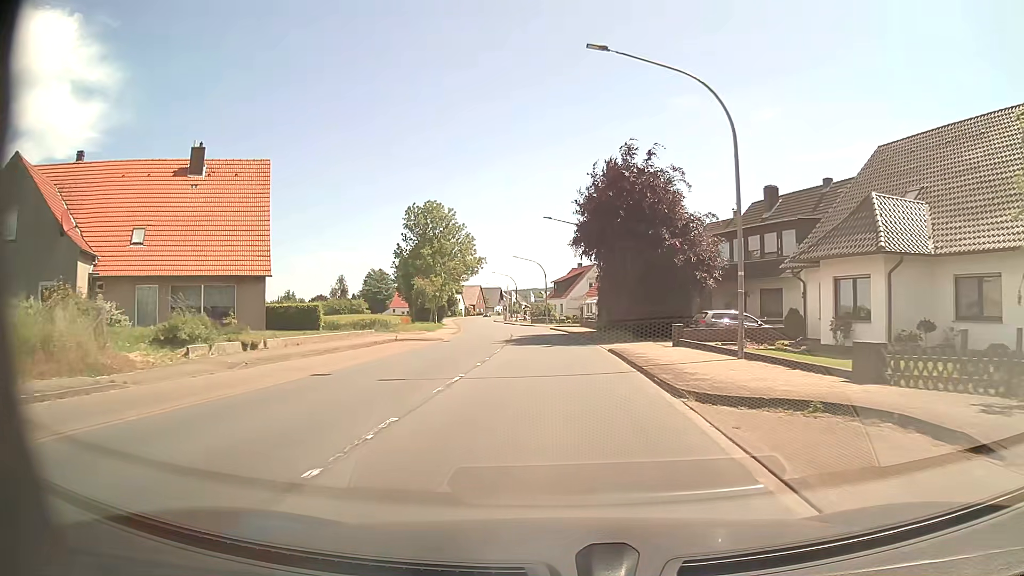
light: Day
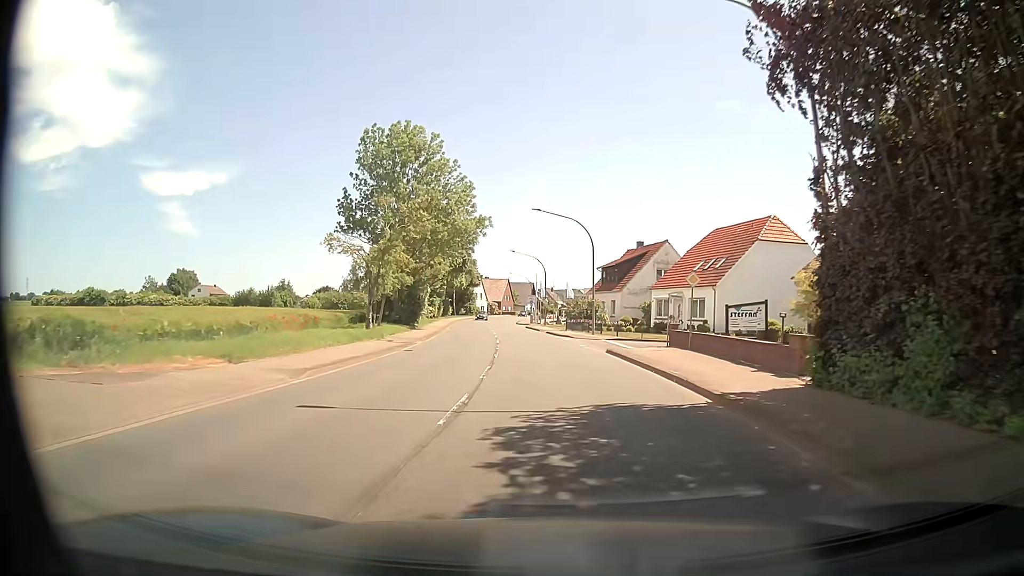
(-1.0, +34.3) m; -3°
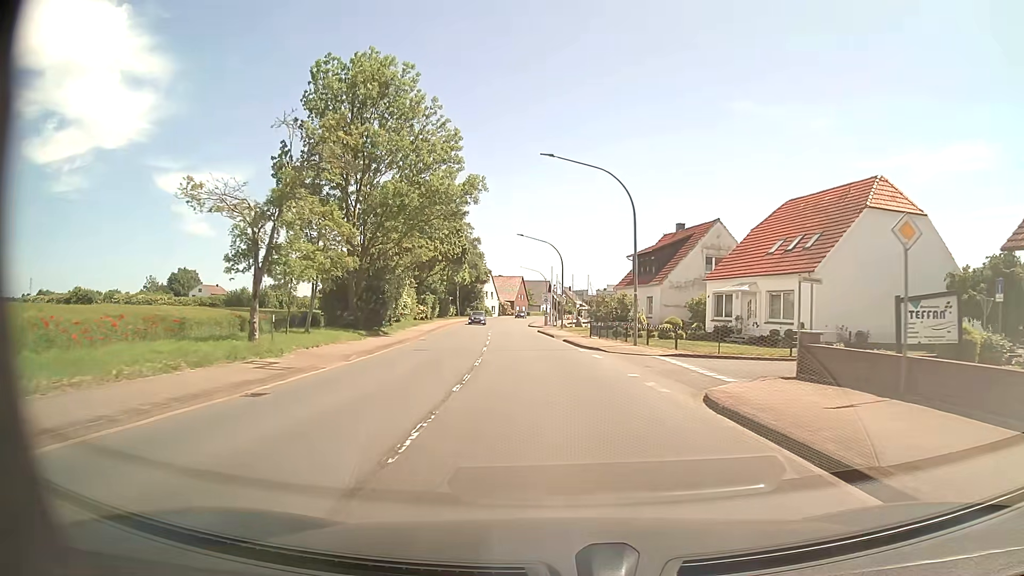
(-0.2, +14.6) m; -2°
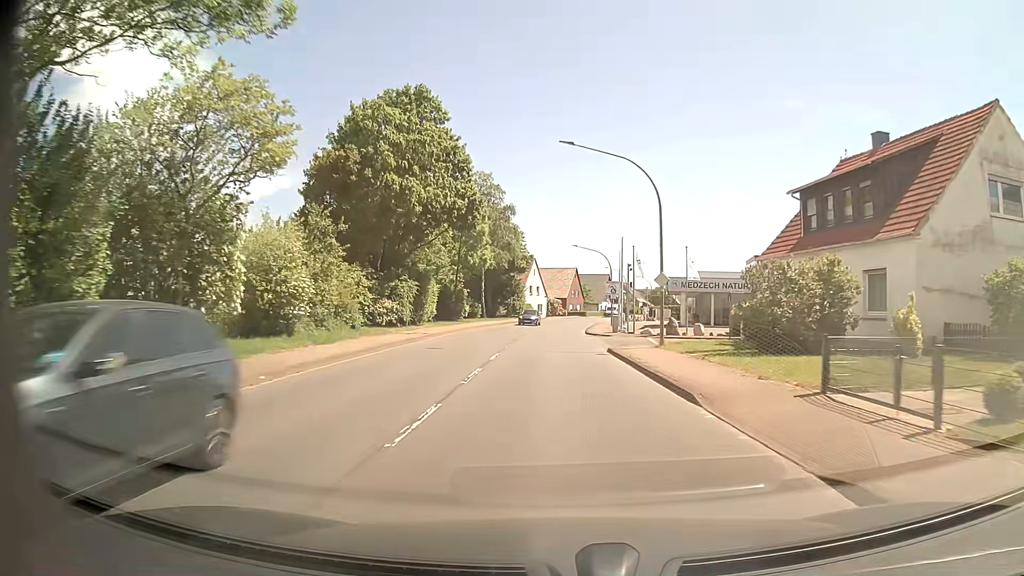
(-1.3, +29.8) m; -4°
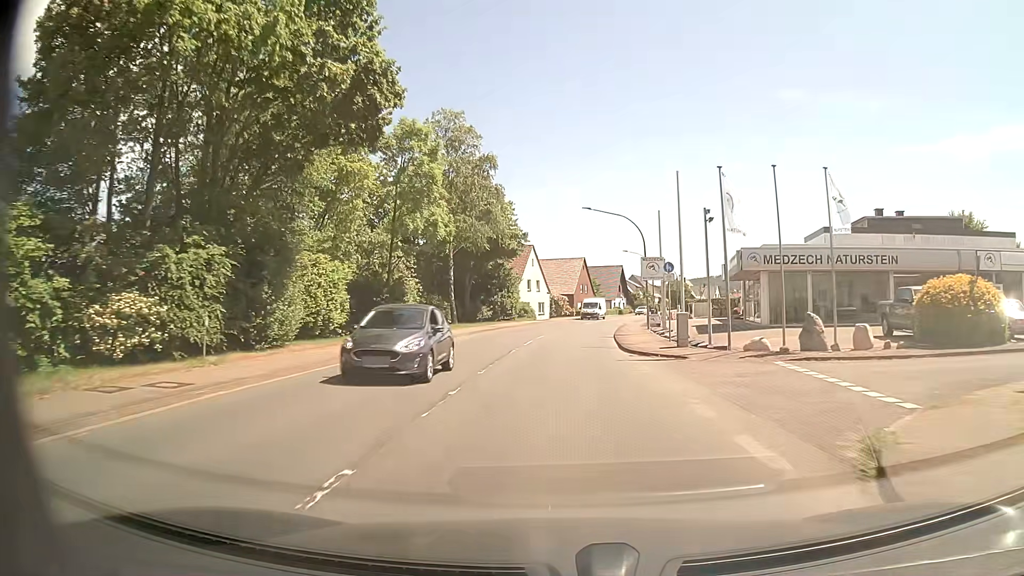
(-0.2, +22.7) m; -1°
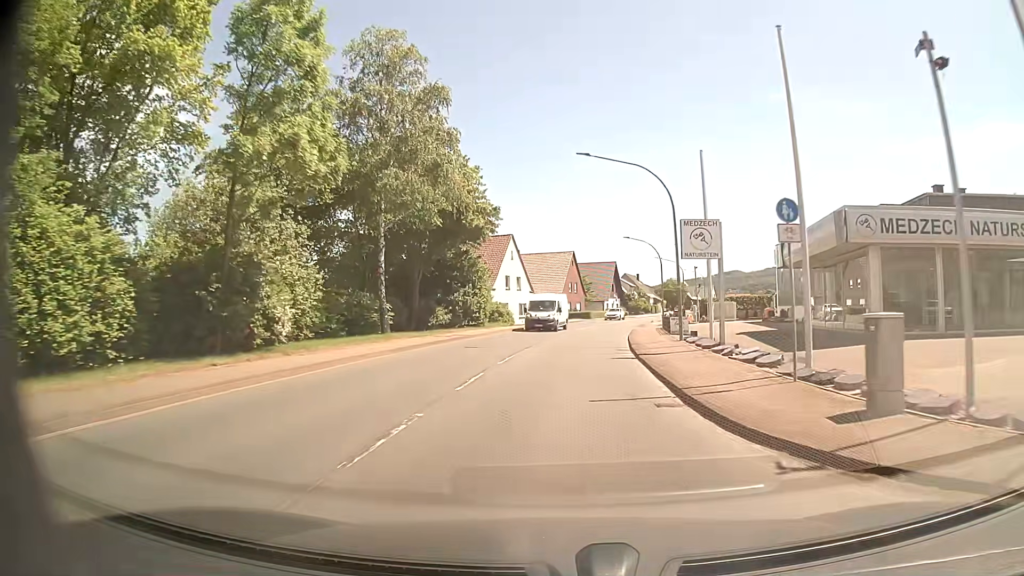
(+0.1, +15.2) m; +1°
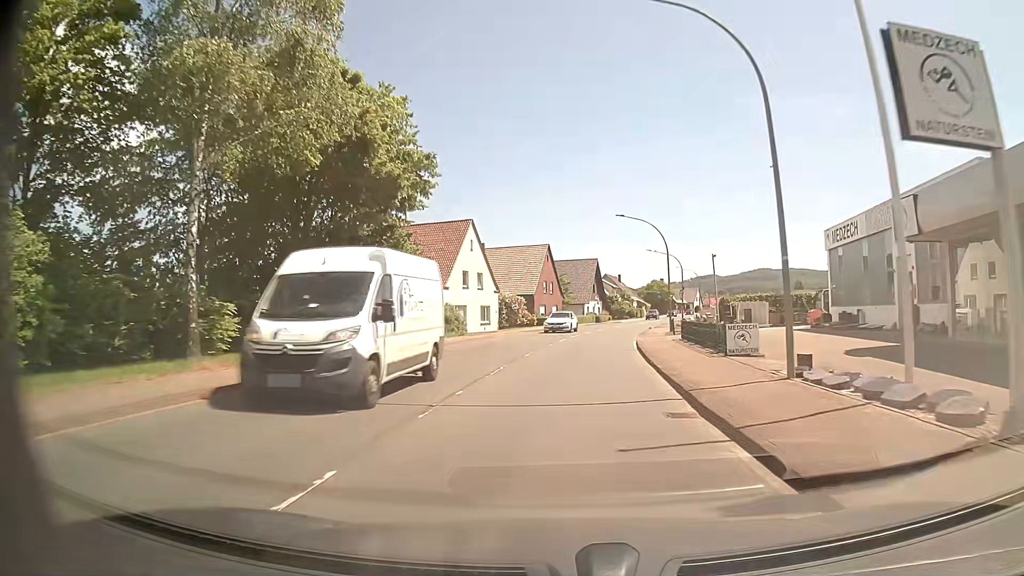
(+0.2, +15.2) m; +2°
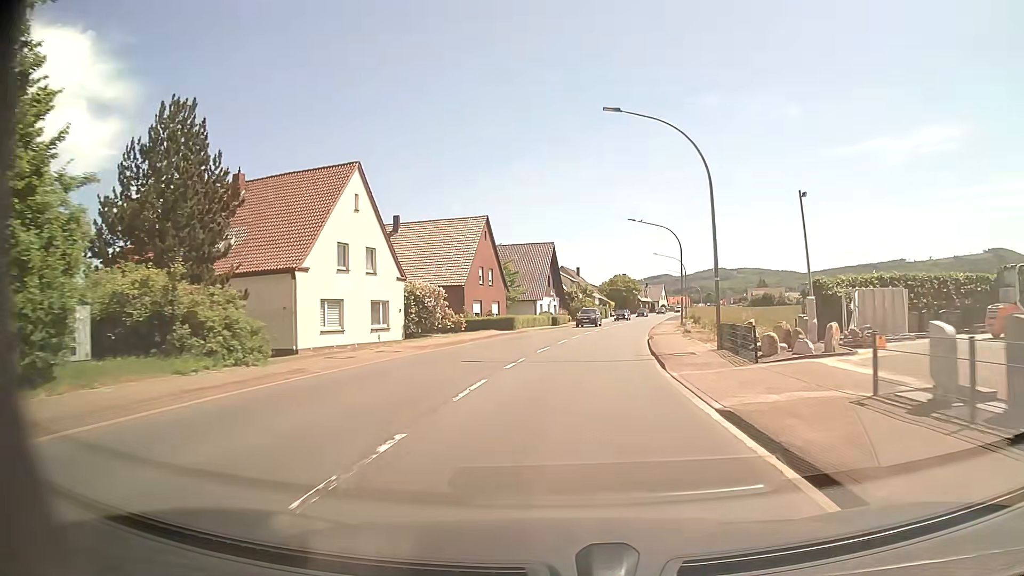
(+0.8, +22.7) m; +4°
(0, +10) (+1, +20) (+2, +30) (+3, +40) (+5, +50) (+6, +60) (+8, +69) (+10, +79) (+12, +89) (+14, +99) m
